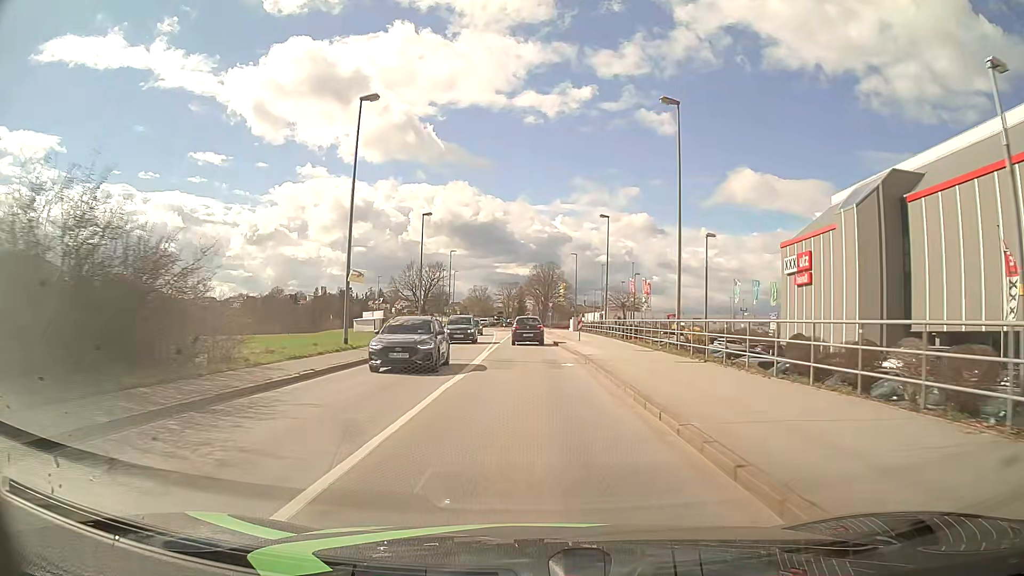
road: tertiary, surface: asphalt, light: Day
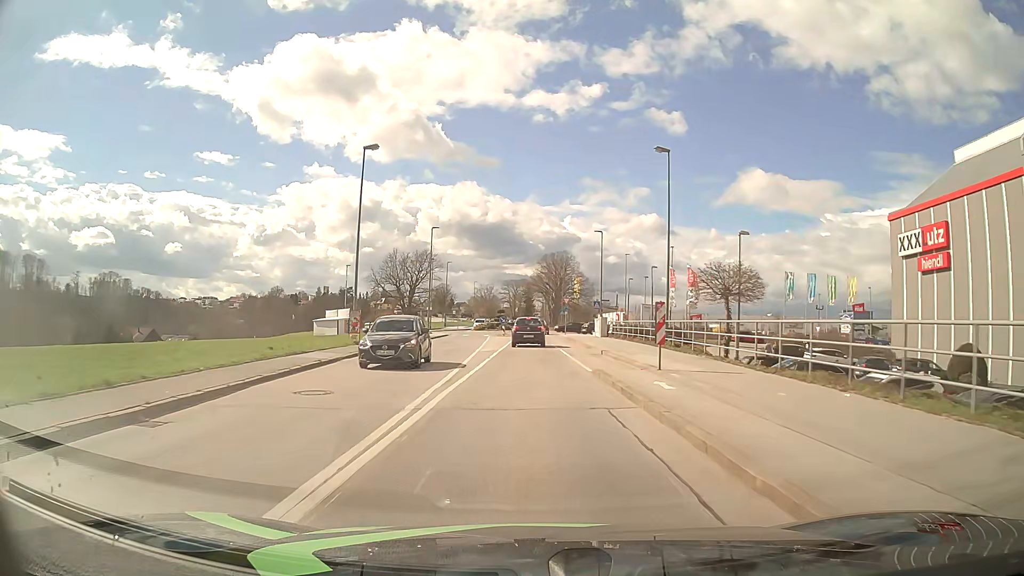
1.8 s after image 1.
(-0.2, +22.8) m; -1°
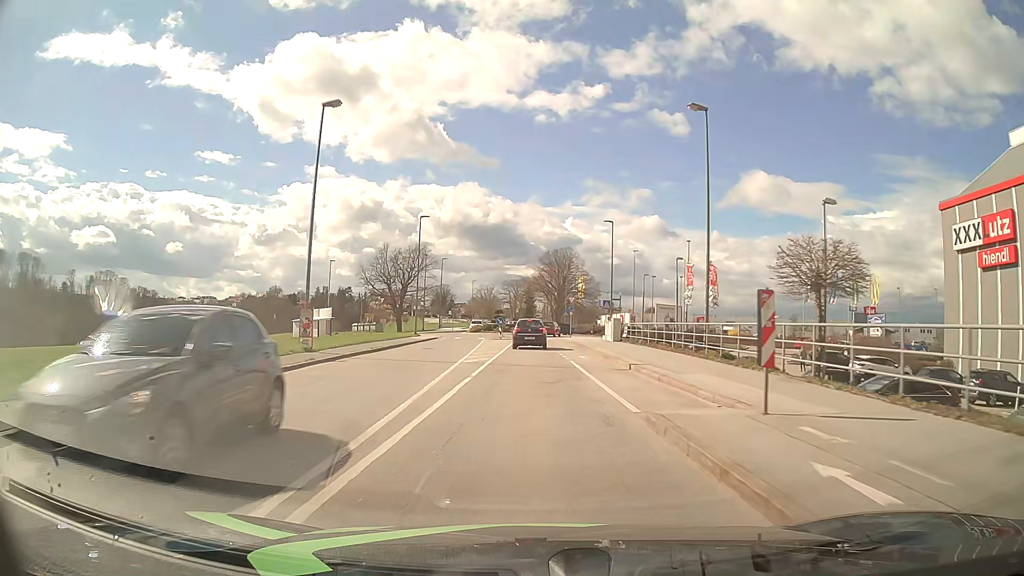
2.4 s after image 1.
(0.0, +7.5) m; 0°
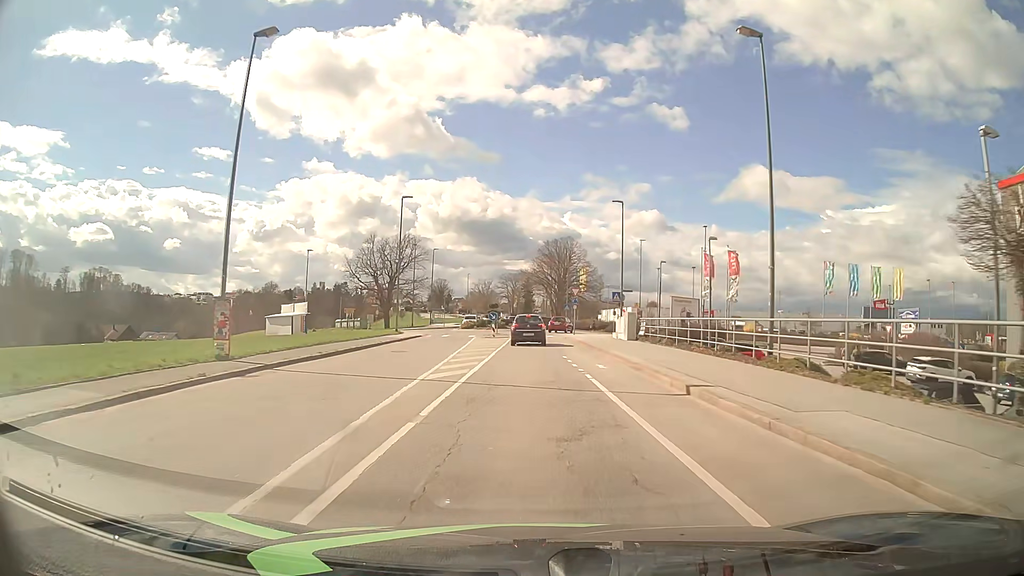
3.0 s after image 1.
(0.0, +7.4) m; 0°
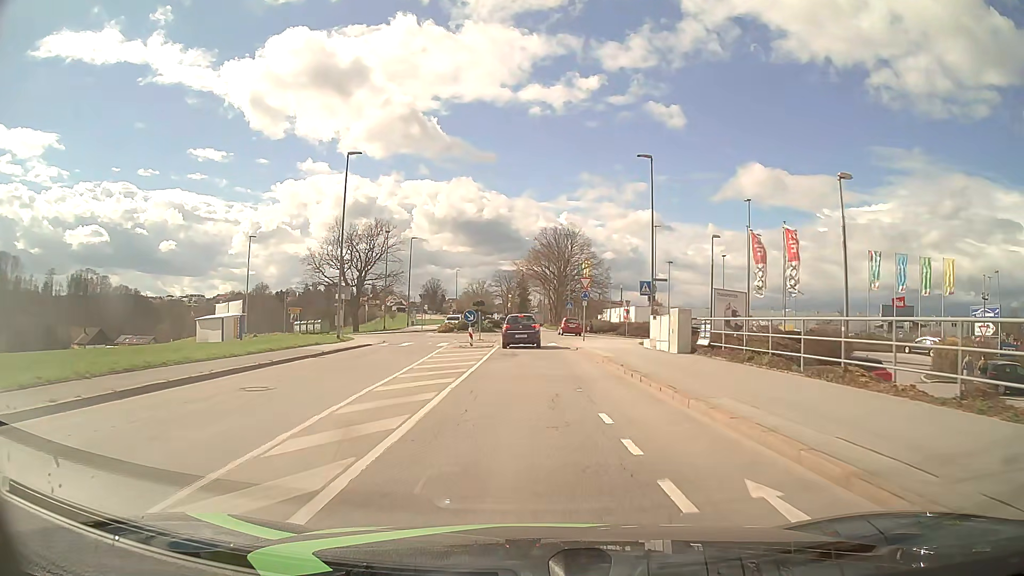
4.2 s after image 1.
(+0.1, +13.9) m; +1°
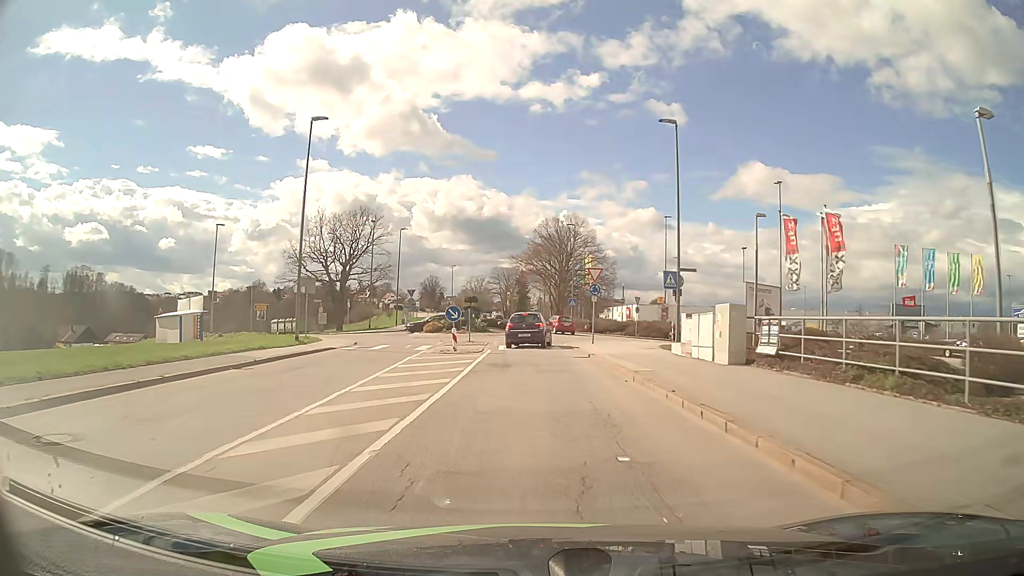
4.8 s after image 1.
(0.0, +6.2) m; 0°
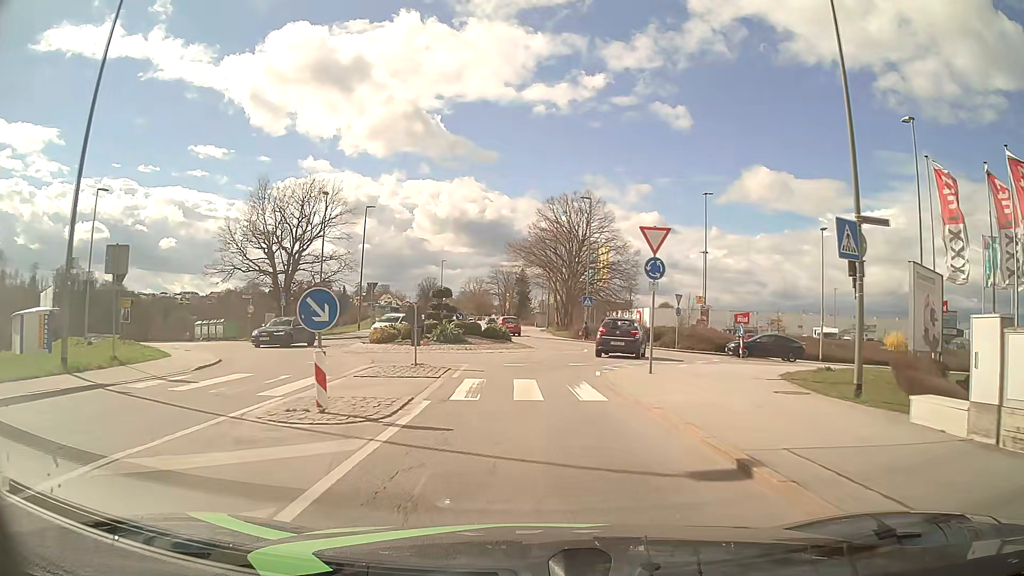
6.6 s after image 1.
(-0.1, +15.9) m; 0°
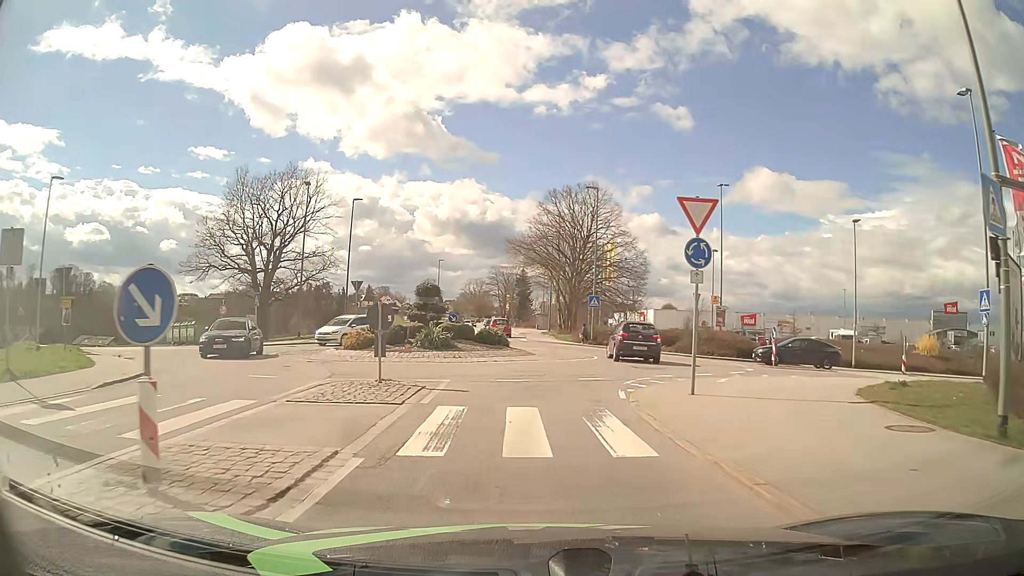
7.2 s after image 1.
(0.0, +4.4) m; 0°
(0, +10) (+2, +20) (+5, +29) (+1, +38) (-2, +48) (-3, +58) (-3, +68) (-4, +78) (-5, +88) (-6, +98) m
